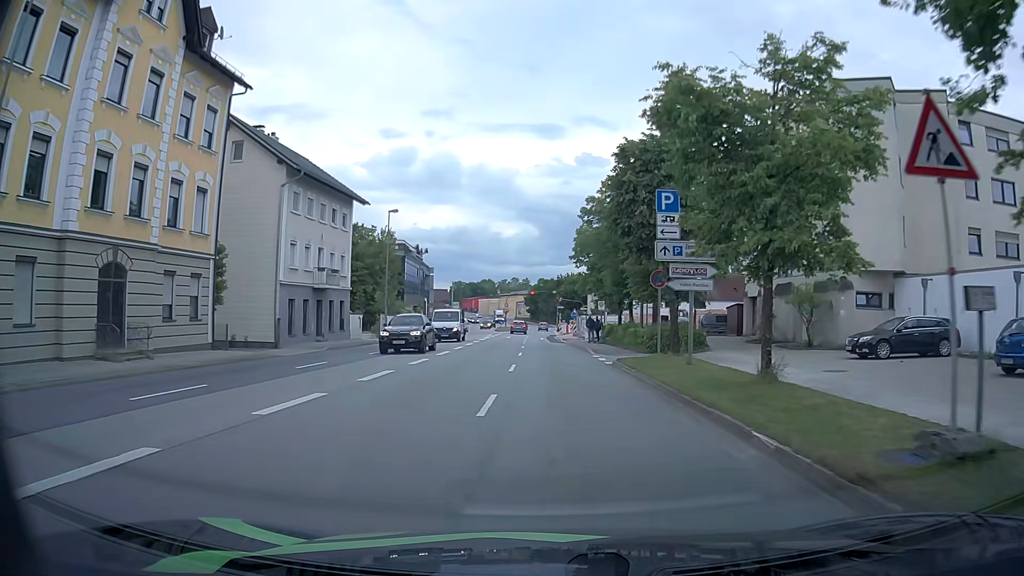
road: primary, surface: asphalt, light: Day
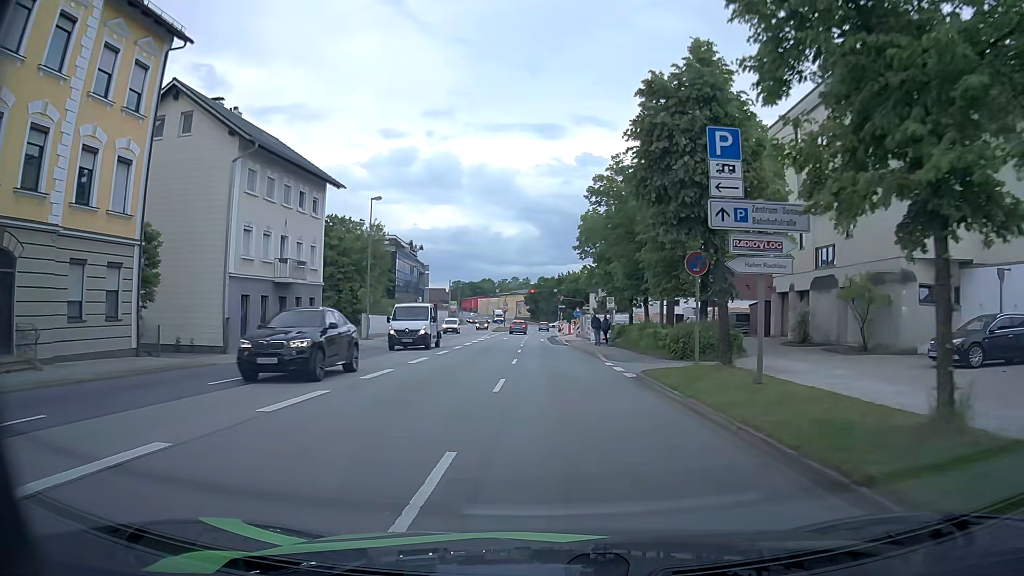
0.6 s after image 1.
(0.0, +5.7) m; -1°
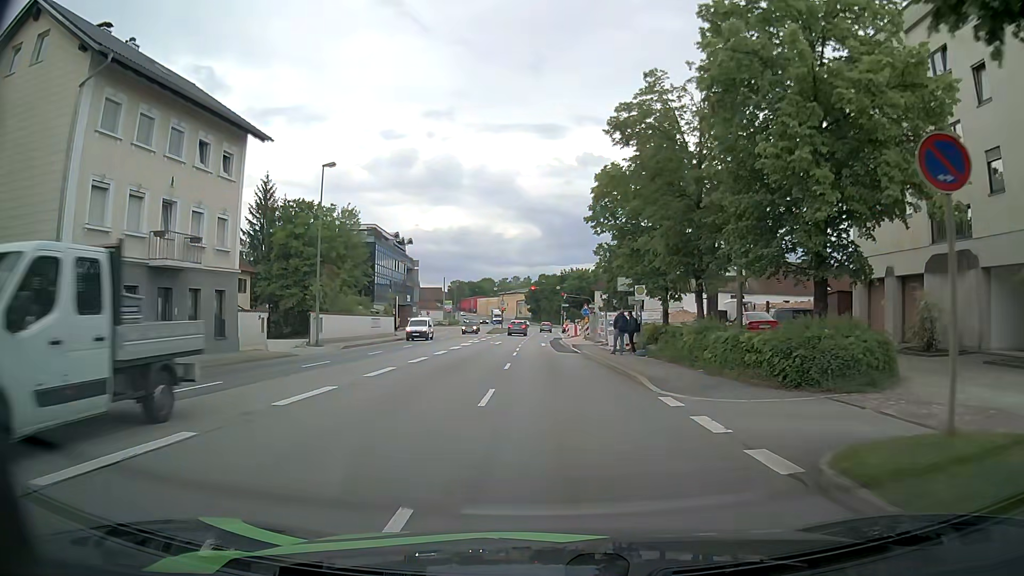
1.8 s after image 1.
(+0.1, +11.2) m; +1°
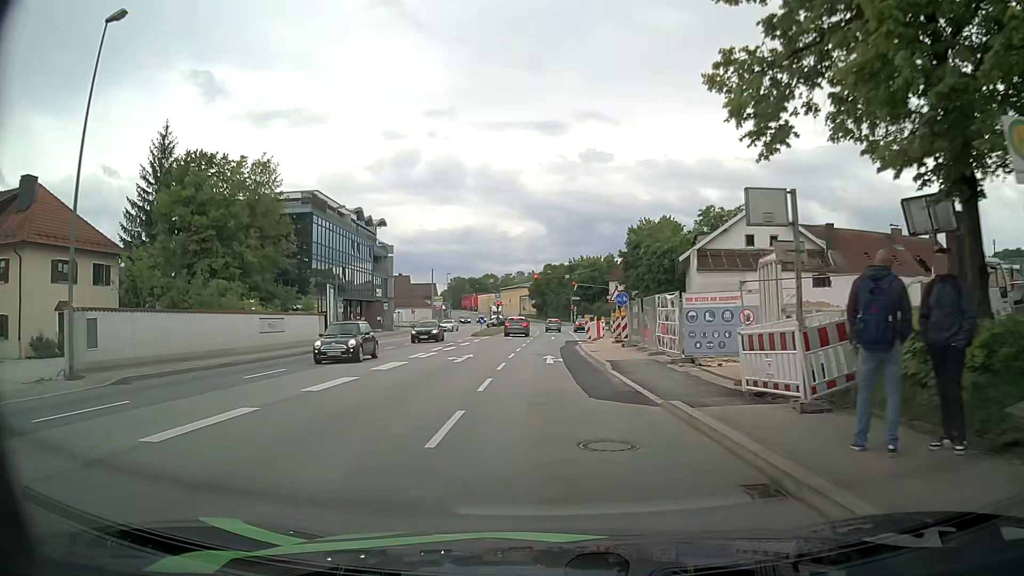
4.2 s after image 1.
(-0.2, +21.7) m; -1°
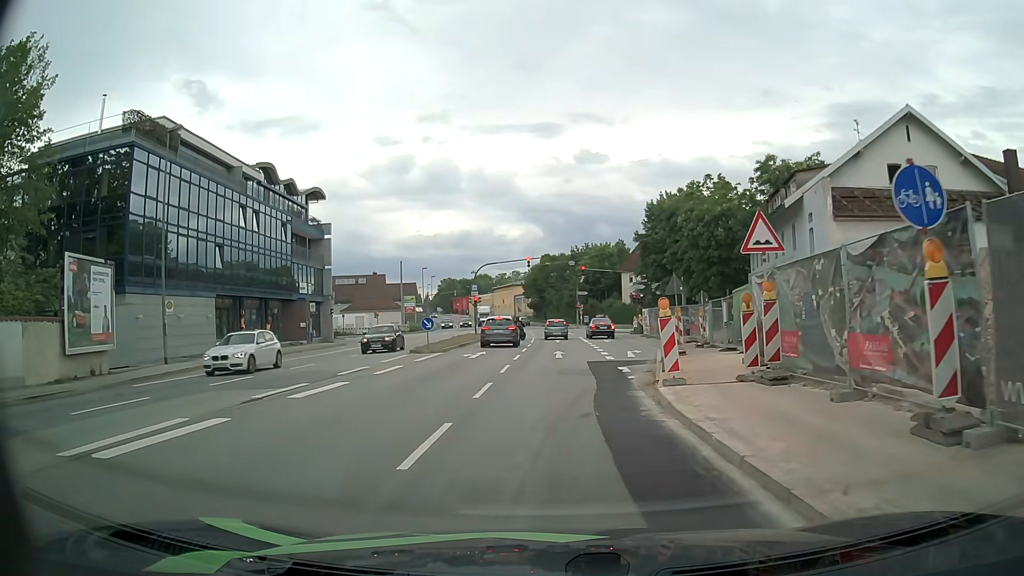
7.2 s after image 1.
(-0.1, +25.0) m; 0°
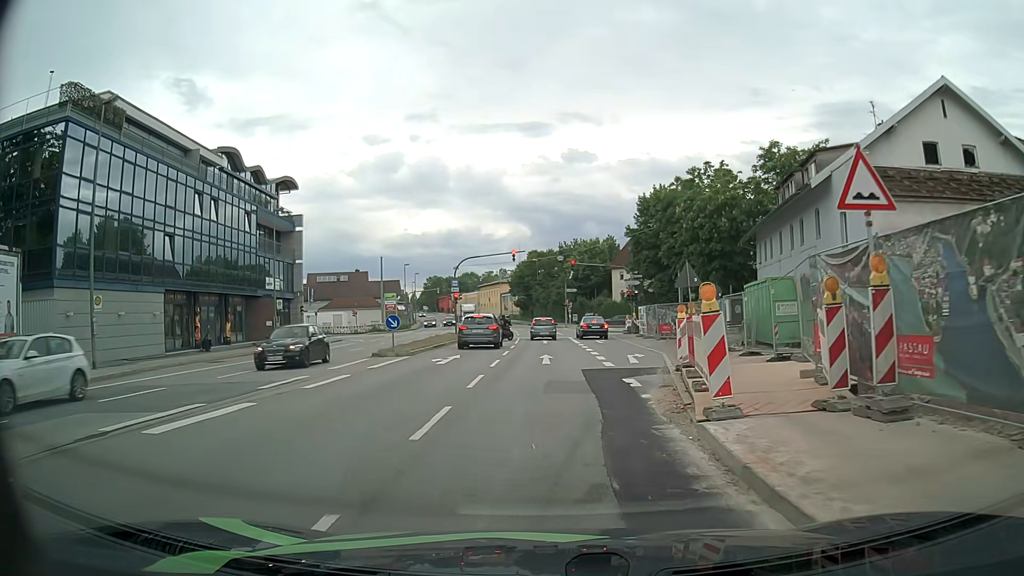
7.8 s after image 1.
(0.0, +4.5) m; +1°
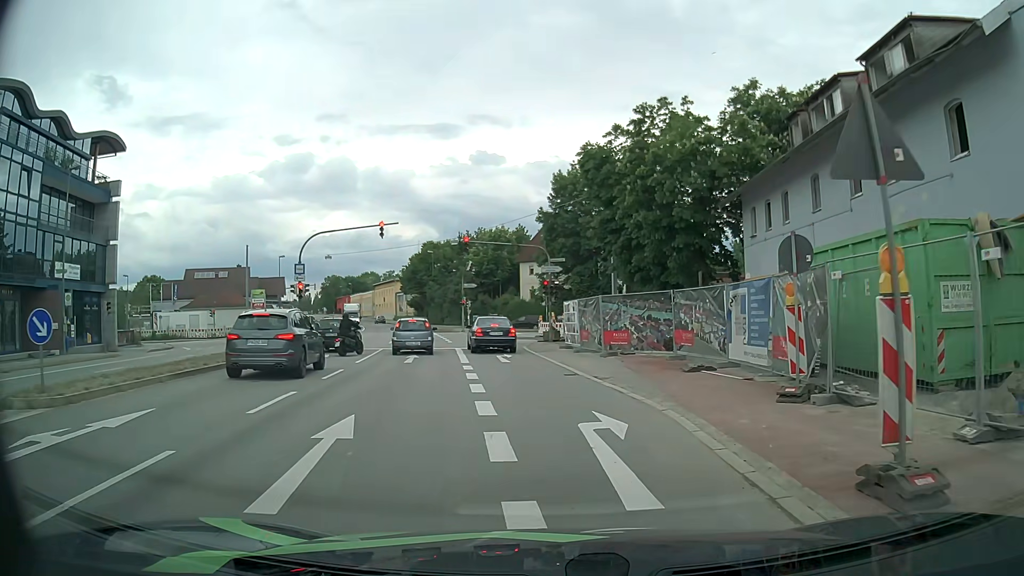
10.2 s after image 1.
(+1.0, +16.0) m; +8°
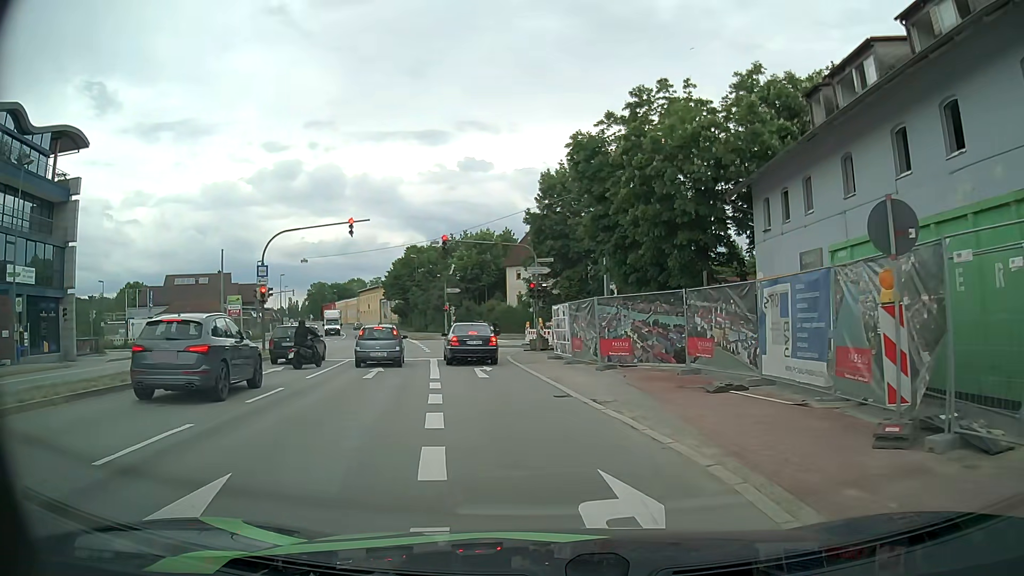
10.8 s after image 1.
(0.0, +3.5) m; +2°
